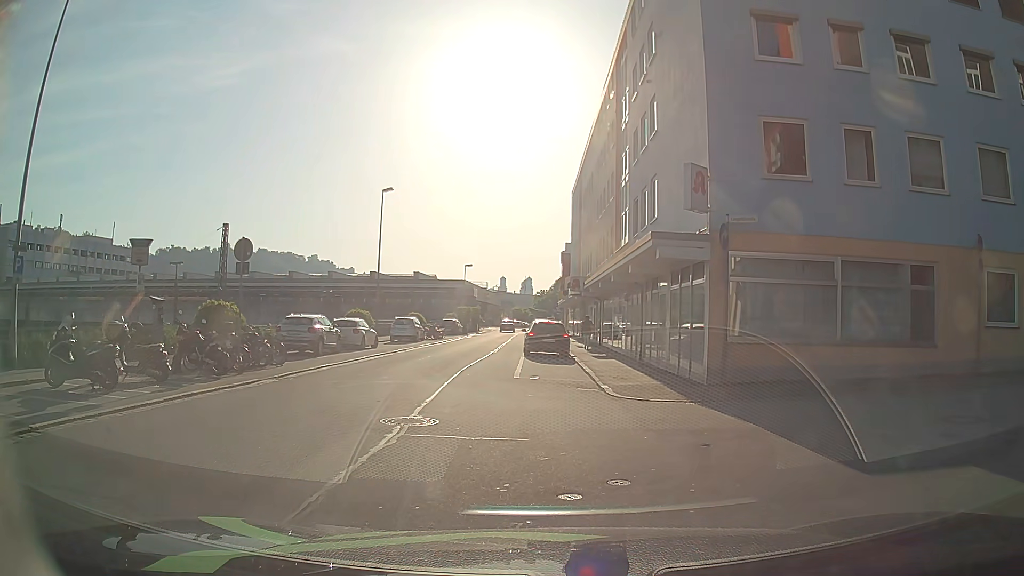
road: residential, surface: asphalt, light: Day
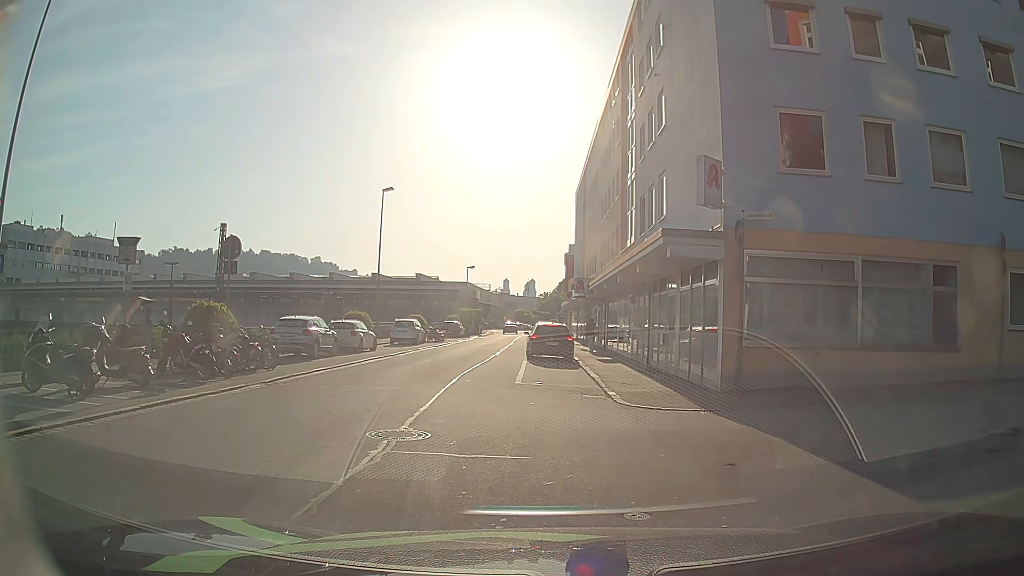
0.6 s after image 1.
(0.0, +0.9) m; -1°
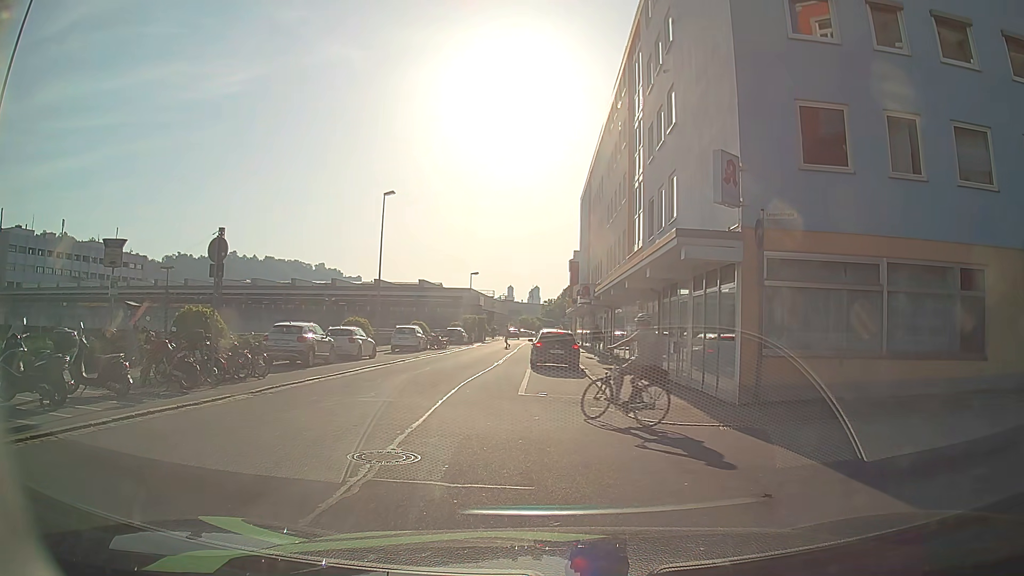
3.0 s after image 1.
(0.0, +1.0) m; 0°
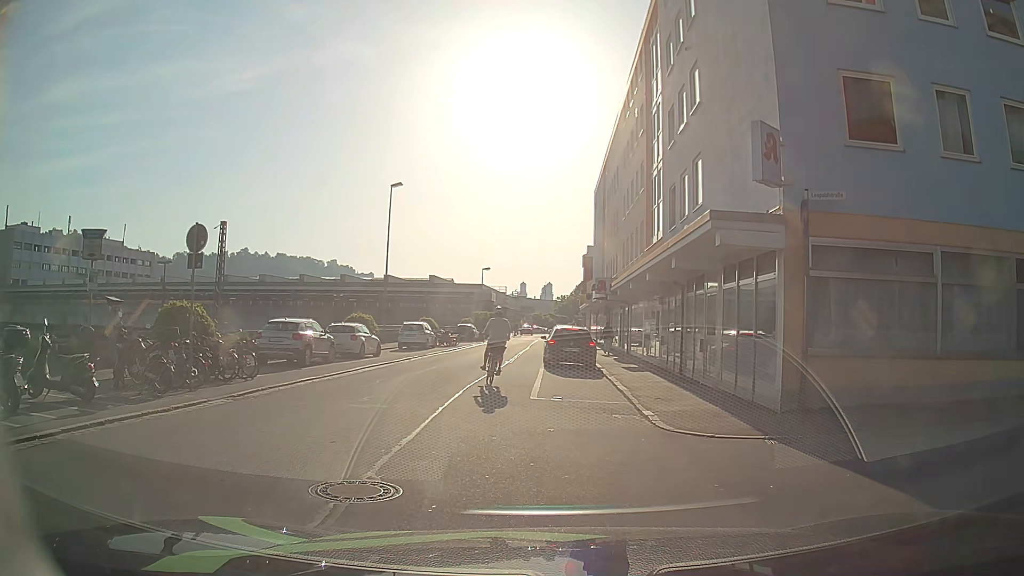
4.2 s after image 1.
(0.0, +1.7) m; +1°
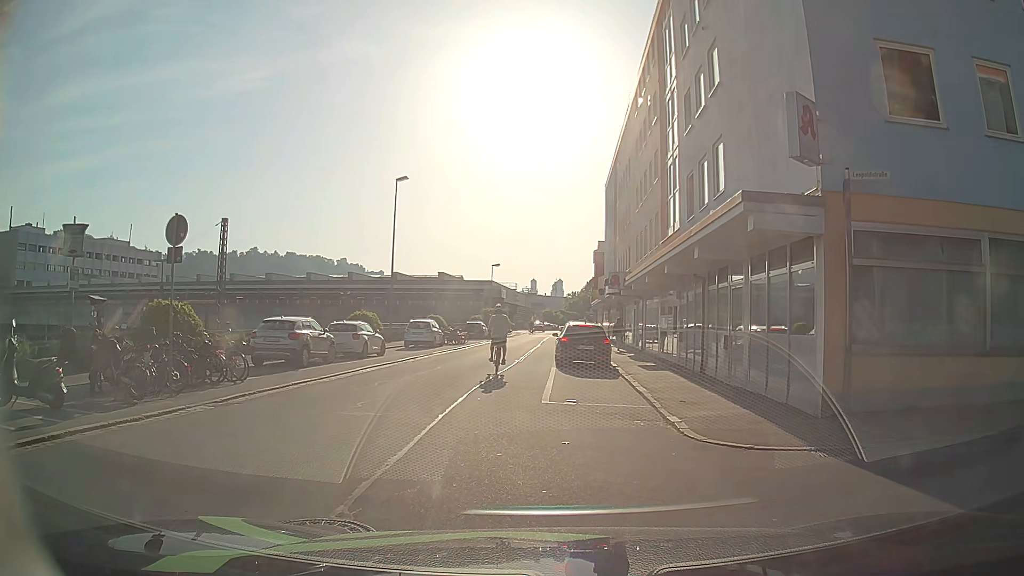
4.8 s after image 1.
(0.0, +1.3) m; -1°
